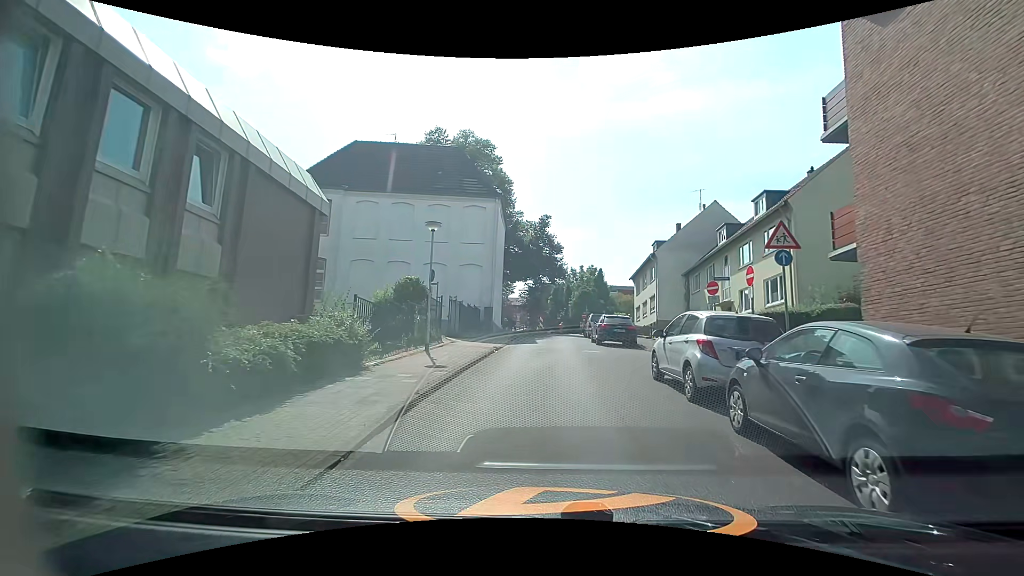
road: residential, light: Day
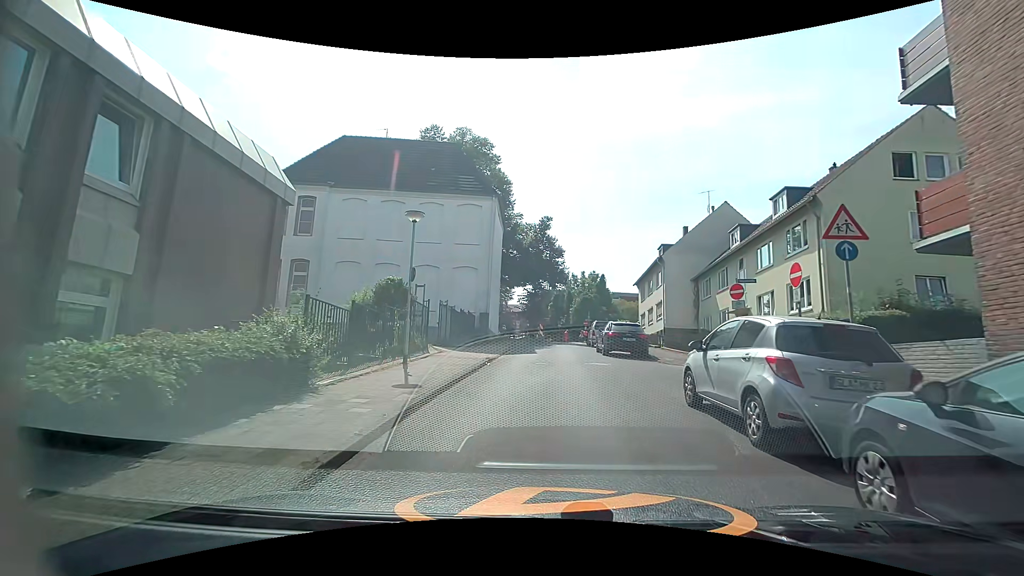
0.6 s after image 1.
(0.0, +2.5) m; 0°
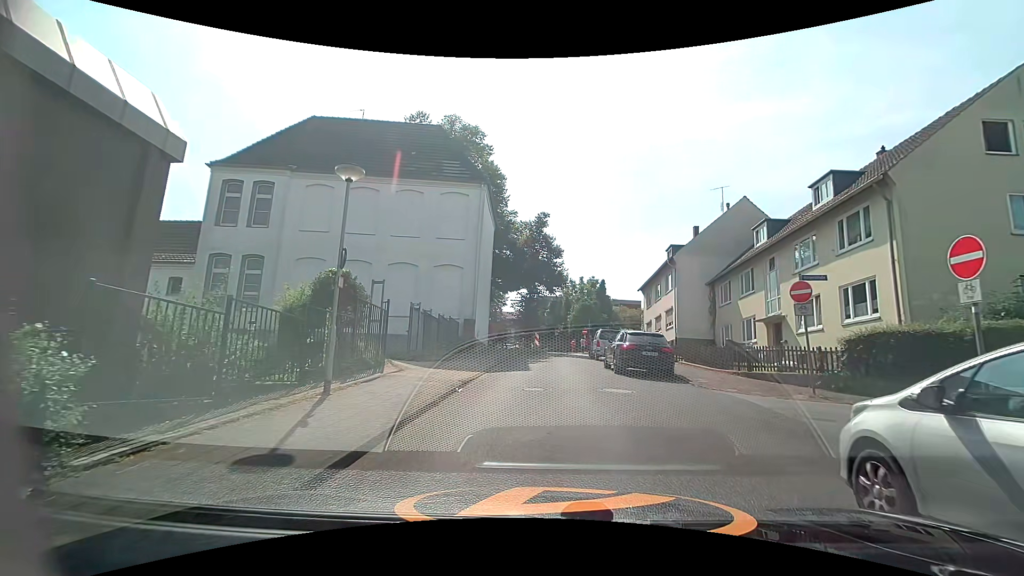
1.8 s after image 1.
(0.0, +4.6) m; 0°
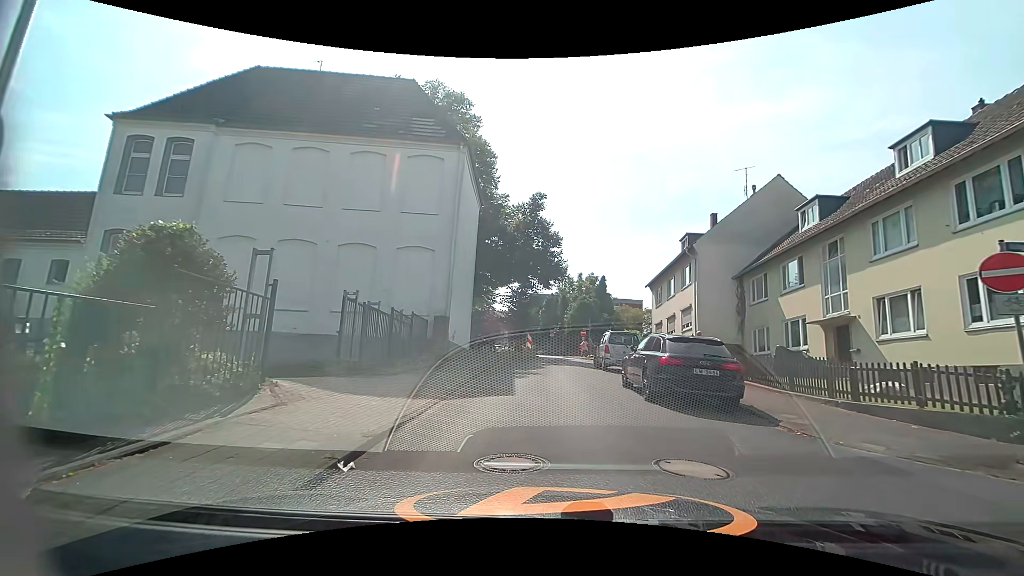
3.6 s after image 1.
(+0.1, +5.9) m; 0°
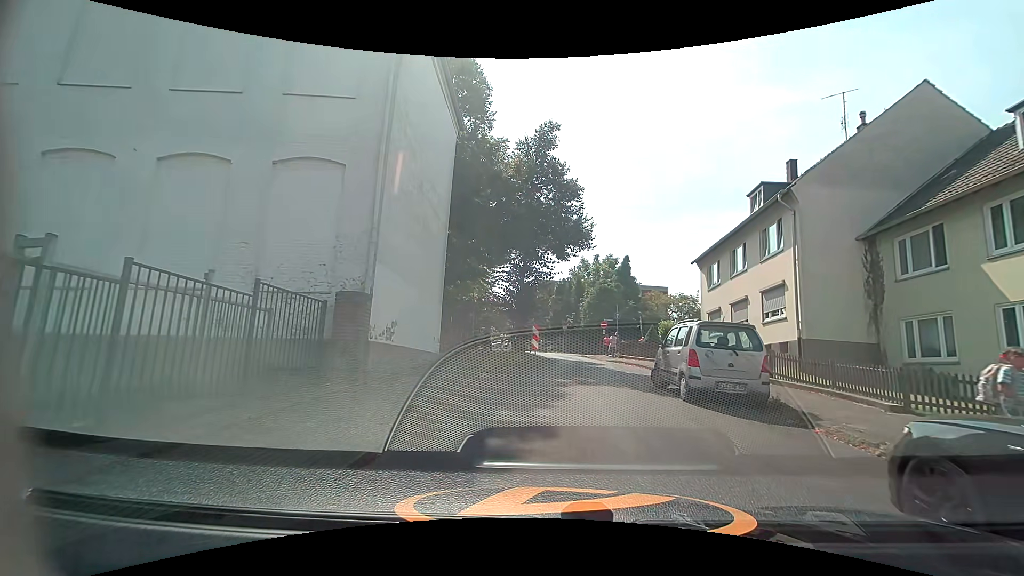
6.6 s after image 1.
(0.0, +10.6) m; 0°
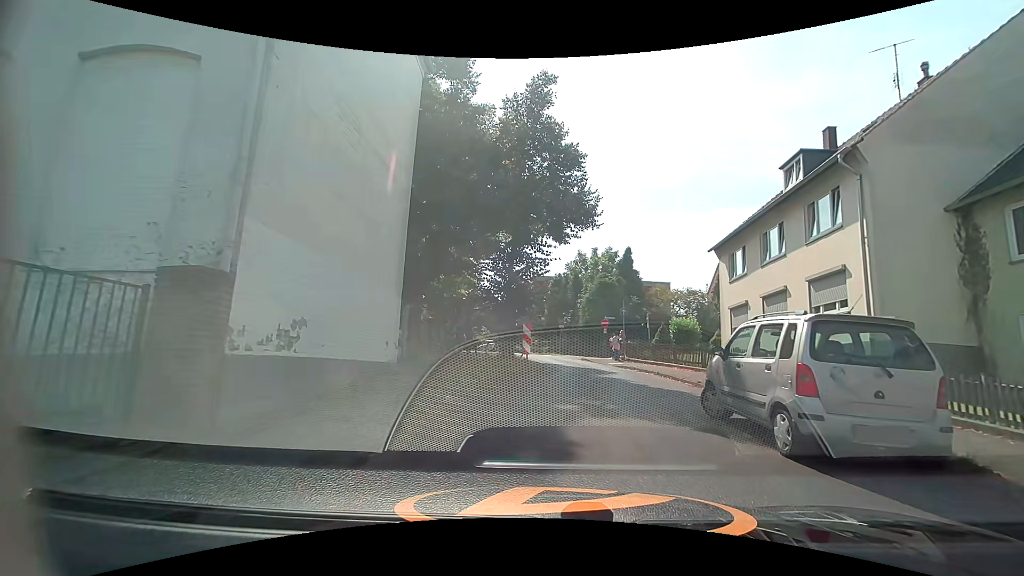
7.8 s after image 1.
(0.0, +4.5) m; 0°
